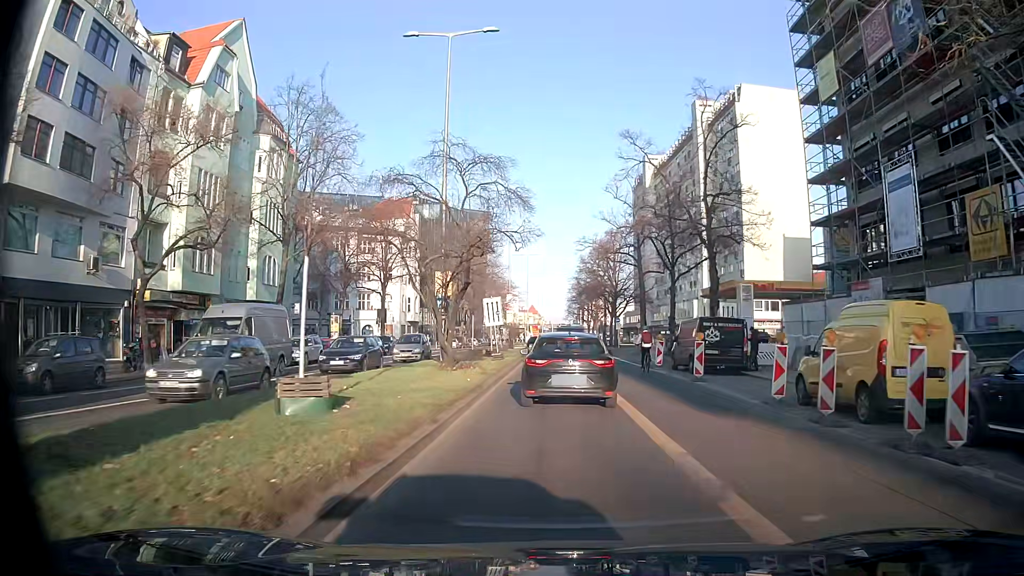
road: tertiary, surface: asphalt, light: Day
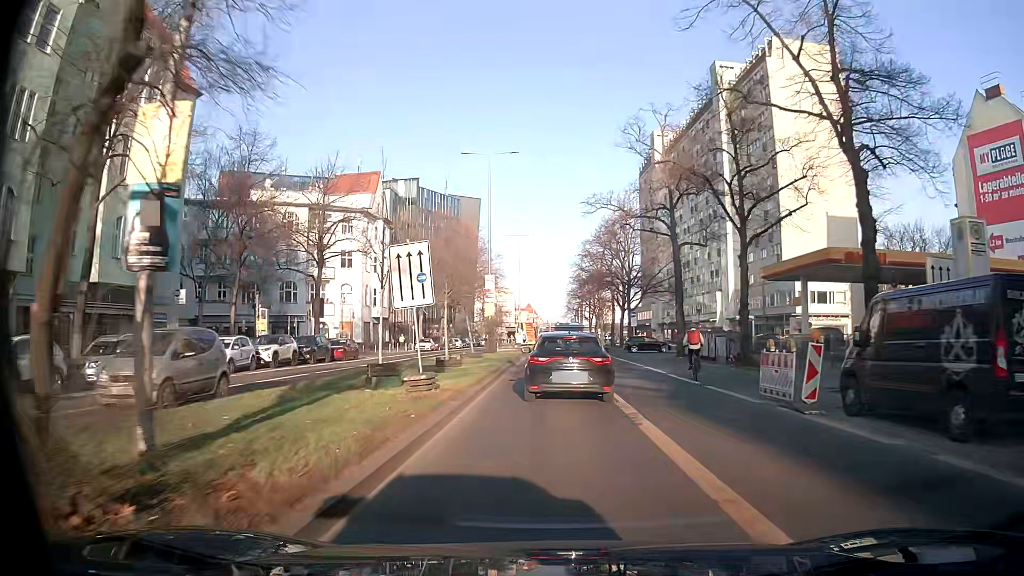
(+0.1, +18.4) m; +1°
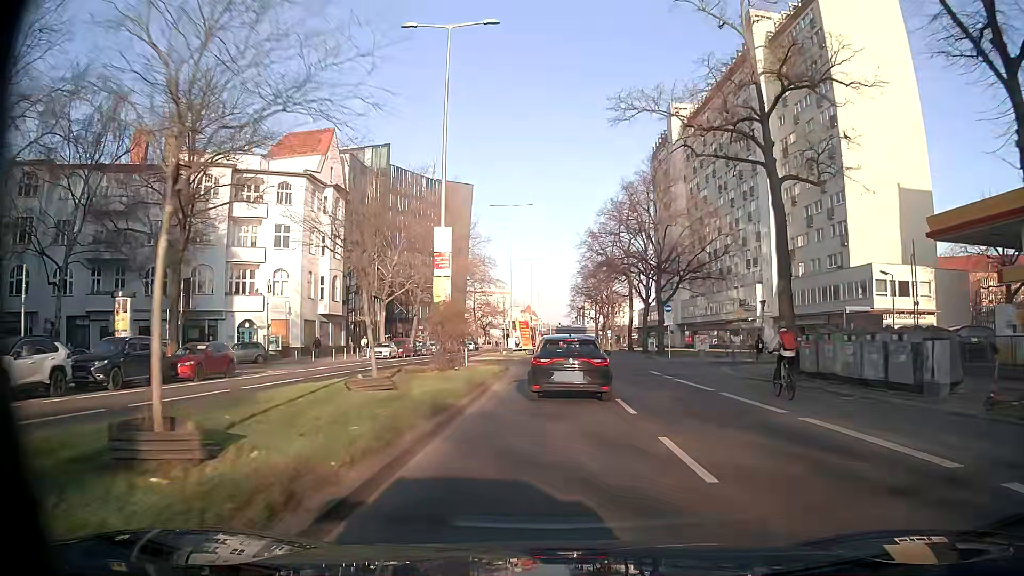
(-0.1, +19.6) m; 0°
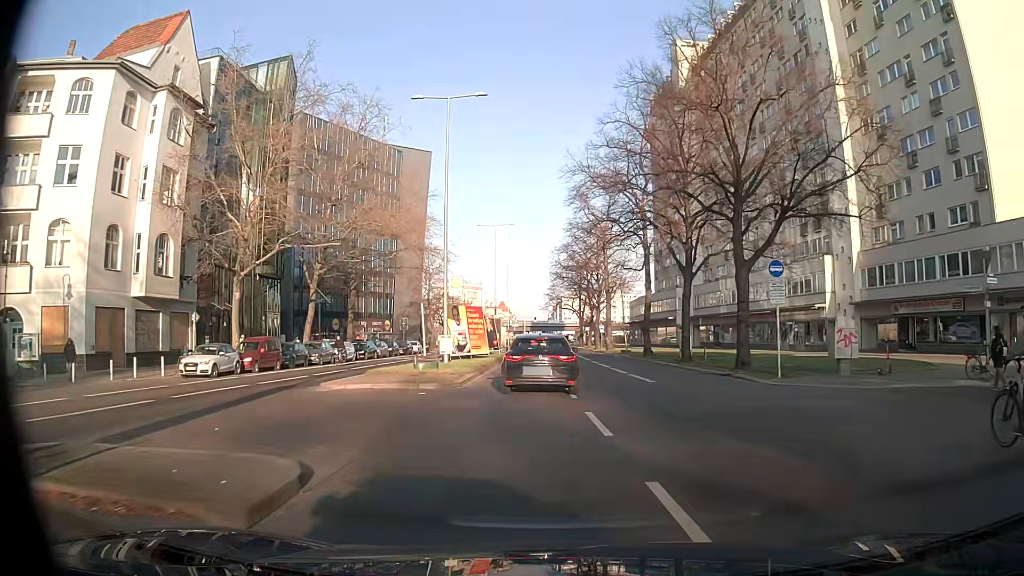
(+0.3, +27.3) m; +2°
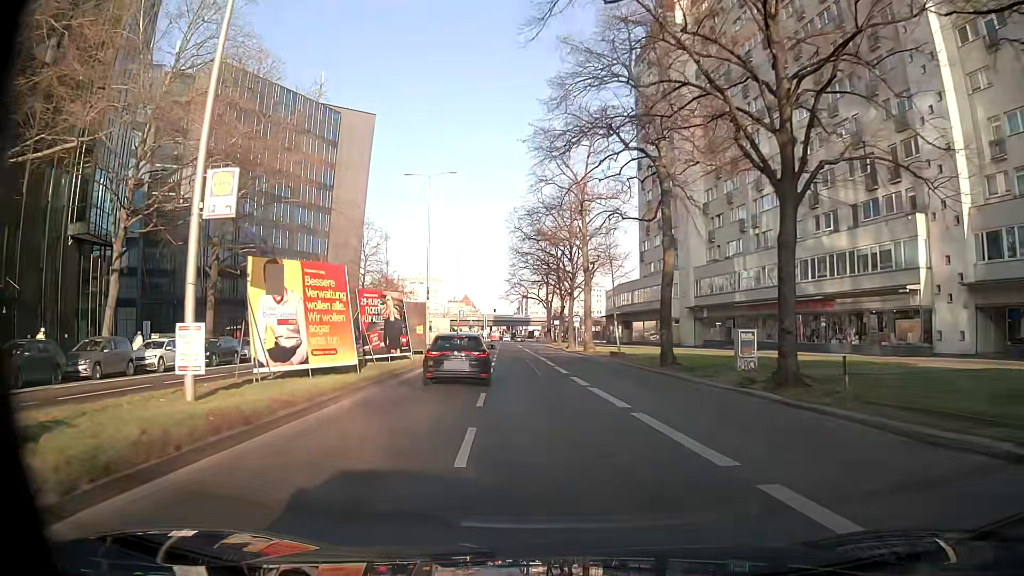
(+0.9, +20.3) m; +3°
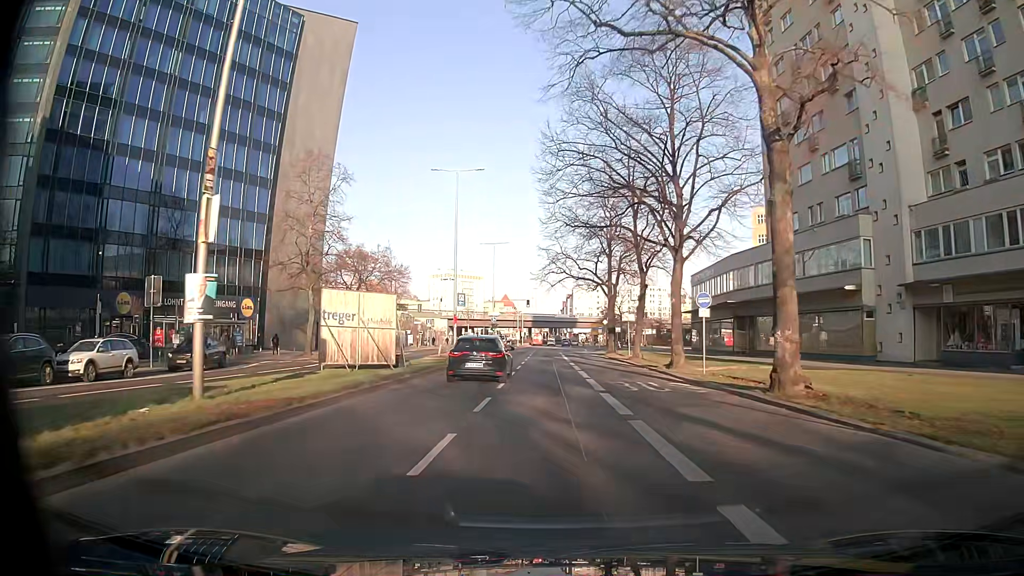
(-1.2, +36.8) m; -3°
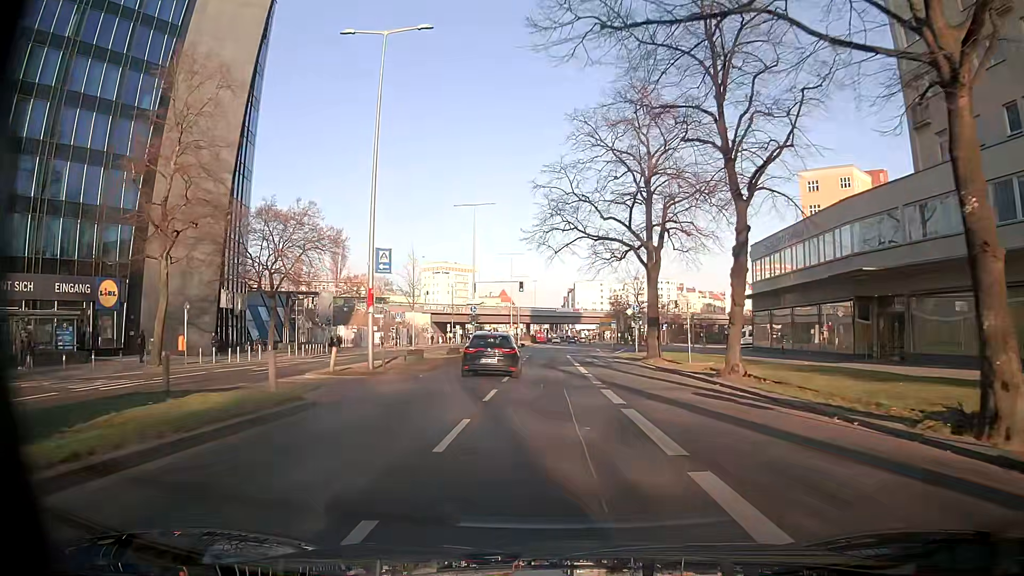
(-0.2, +22.8) m; 0°
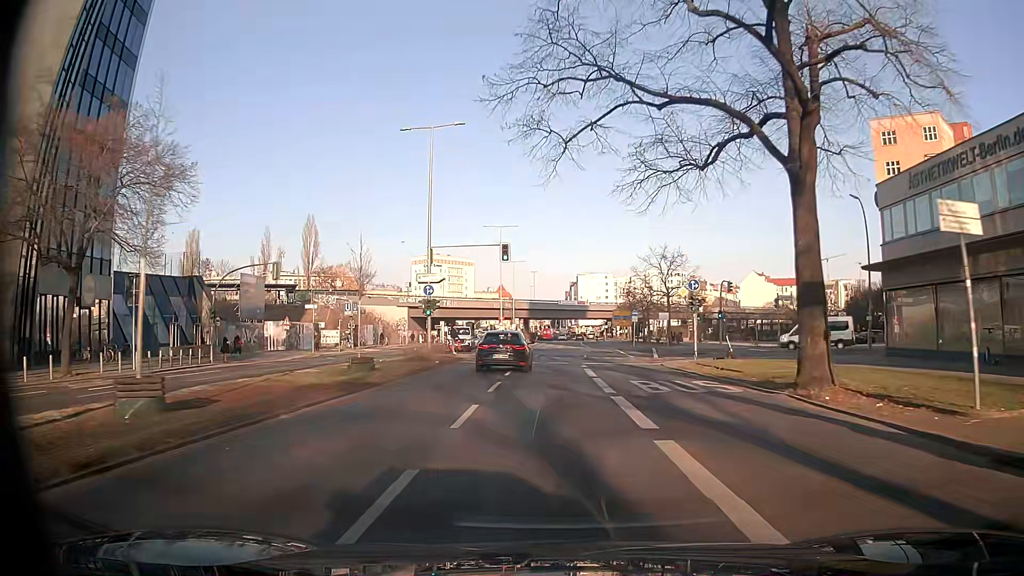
(0.0, +22.4) m; 0°
(0, +10) (0, +20) (0, +30) (+1, +40) (+1, +50) (+2, +60) (+3, +70) (+3, +80) (+3, +90) (+4, +100) m
